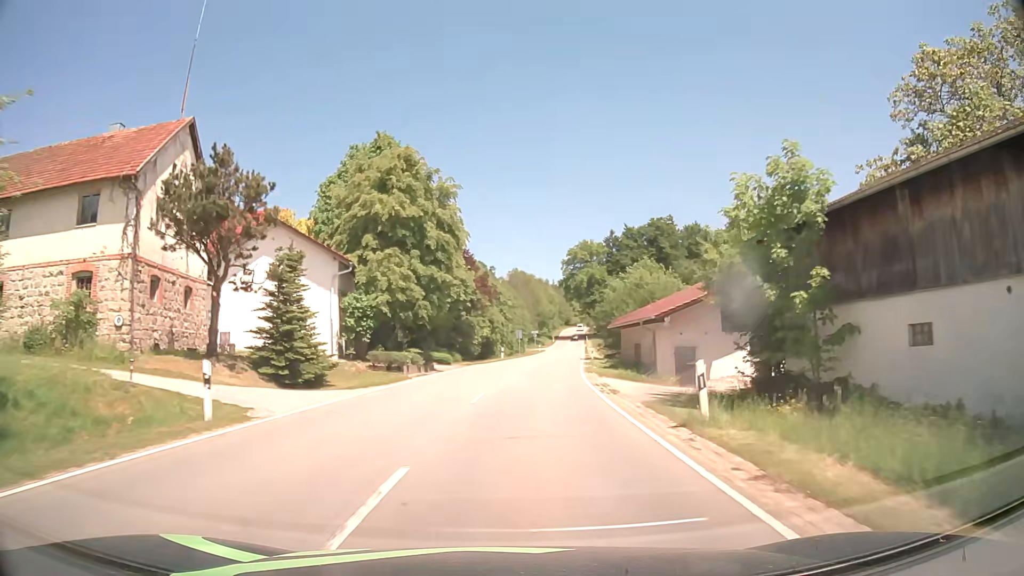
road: tertiary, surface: asphalt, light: Day
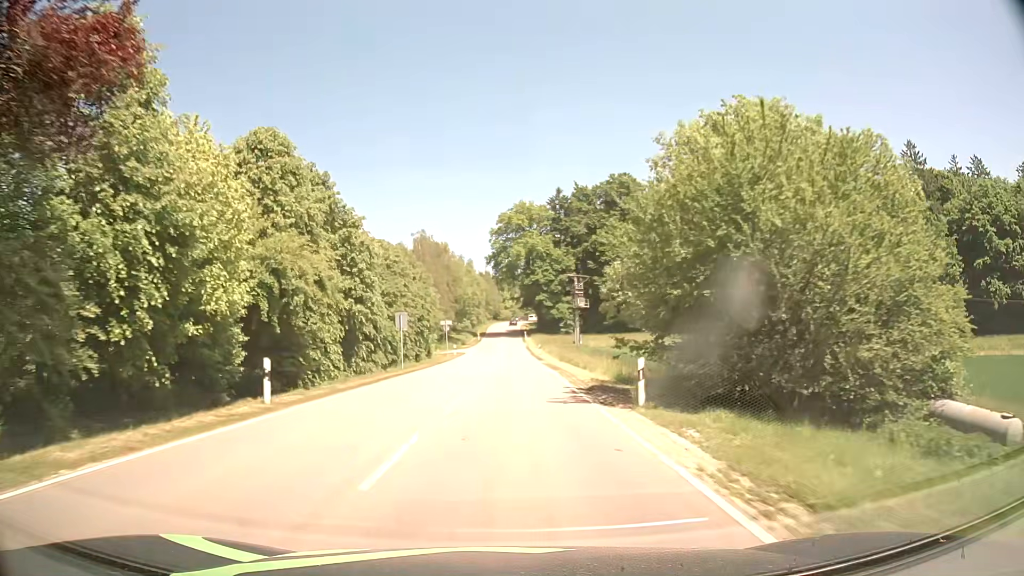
(+3.2, +45.3) m; +7°
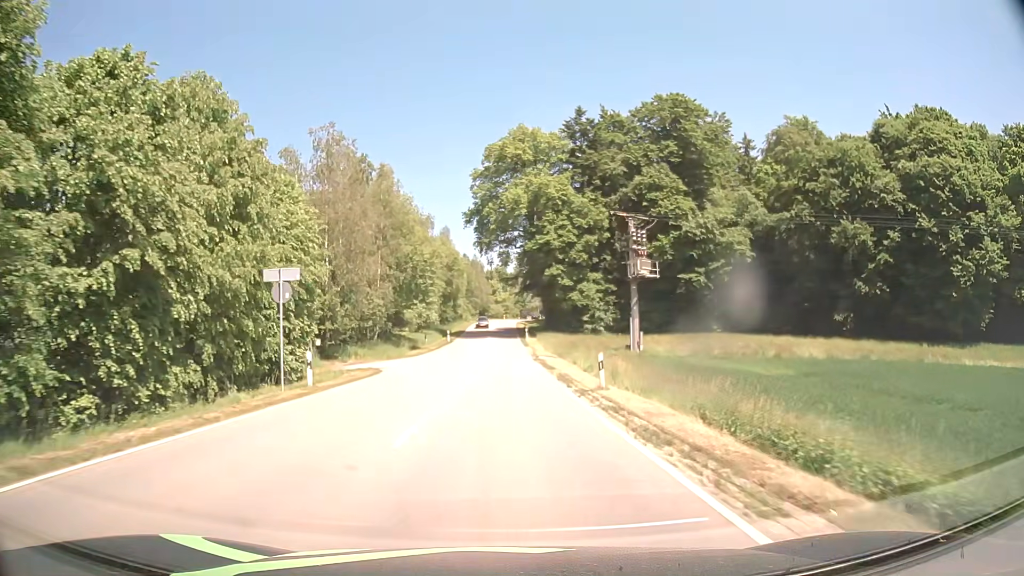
(+0.2, +45.8) m; 0°
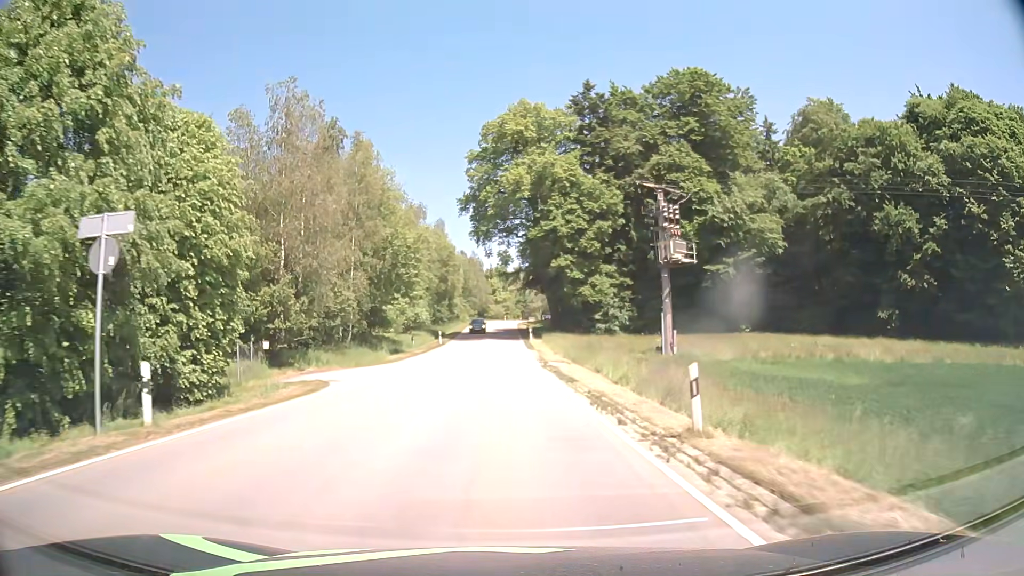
(0.0, +9.2) m; 0°
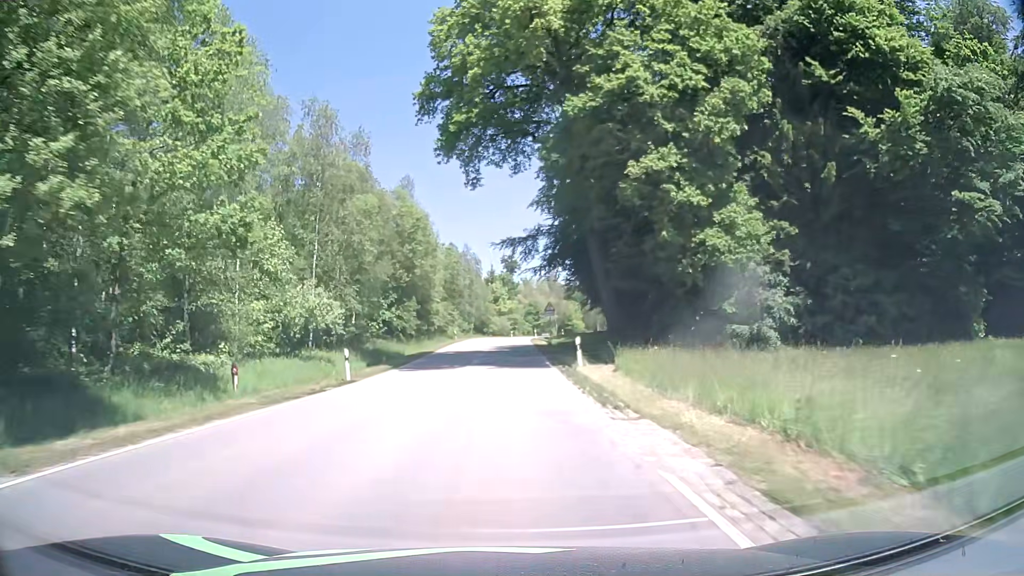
(-0.1, +36.3) m; -1°
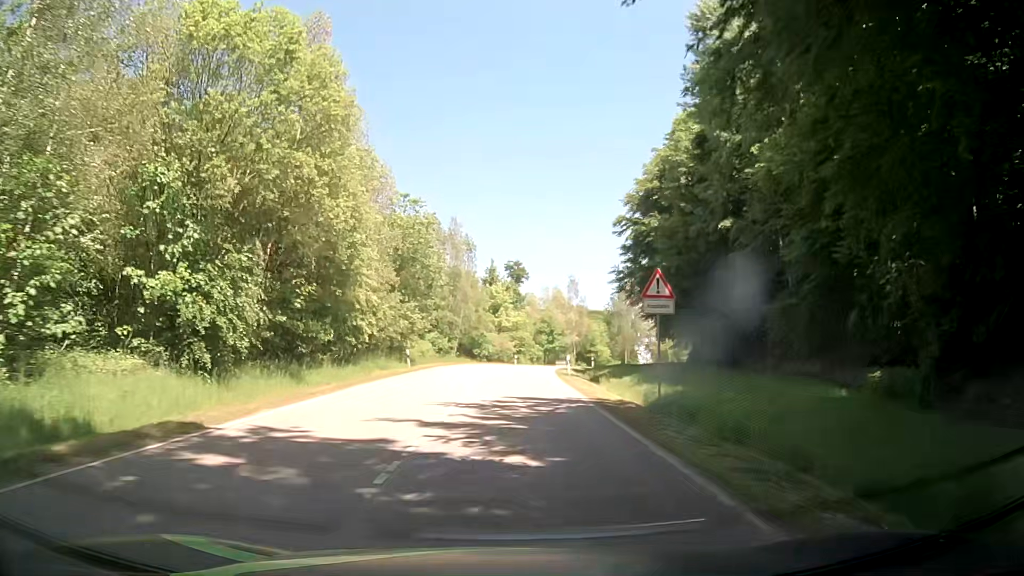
(-0.4, +35.6) m; 0°
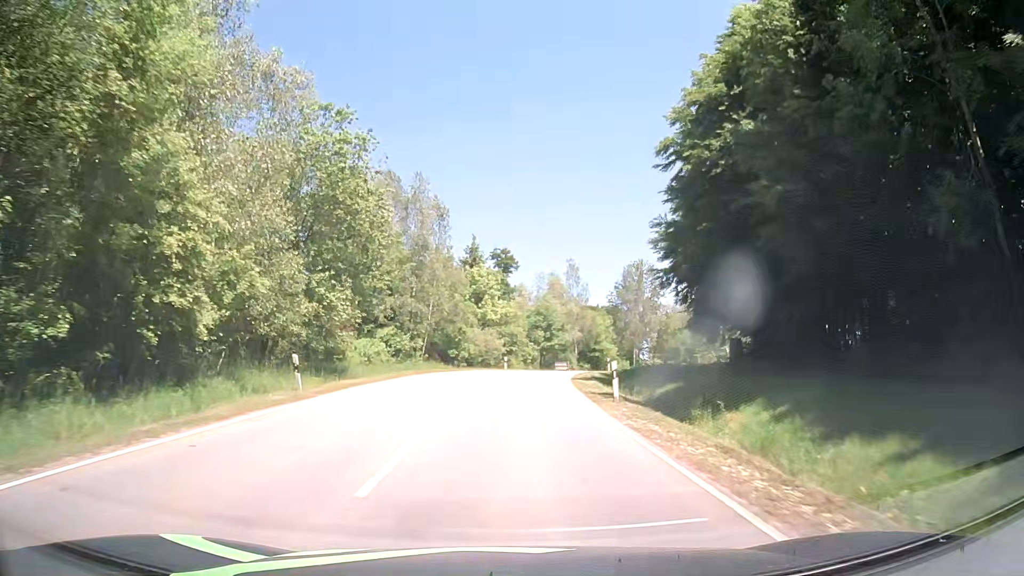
(+0.2, +17.8) m; +1°
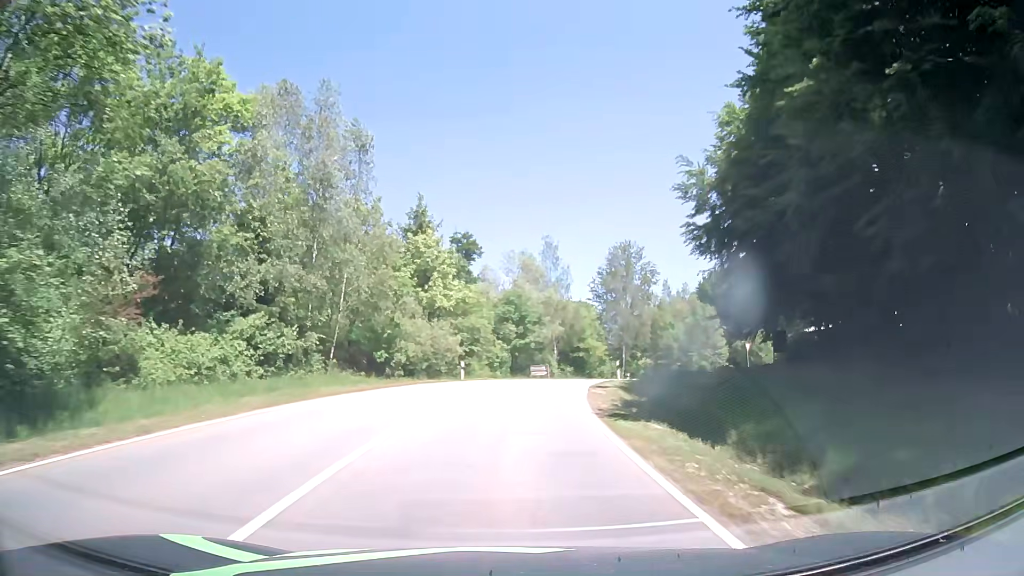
(+0.4, +18.0) m; +1°
(0, +10) (+1, +20) (+3, +30) (+5, +40) (+8, +49) (+12, +58) (+17, +67) (+22, +75) (+28, +83) (+35, +91) m
